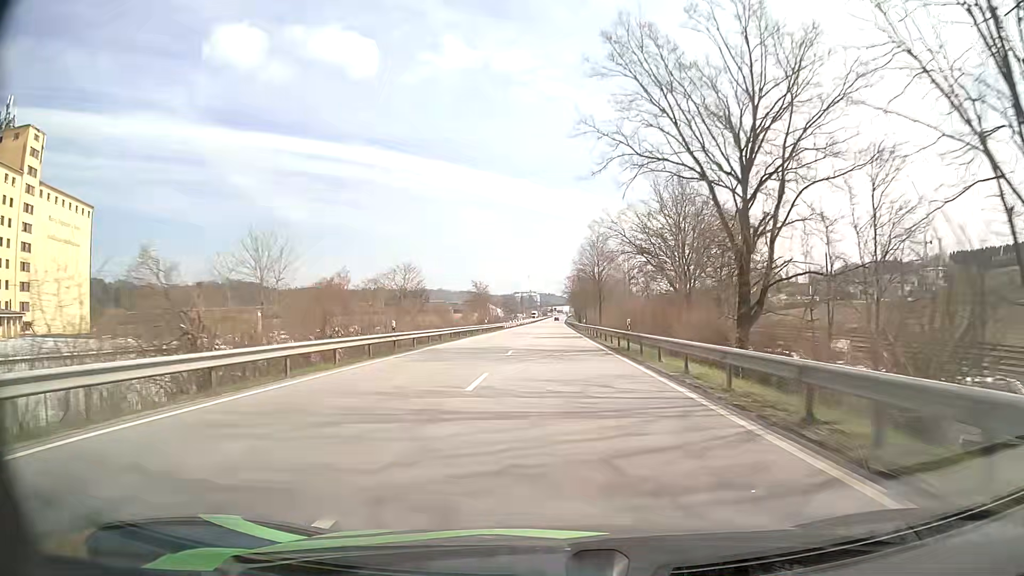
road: primary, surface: asphalt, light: Day
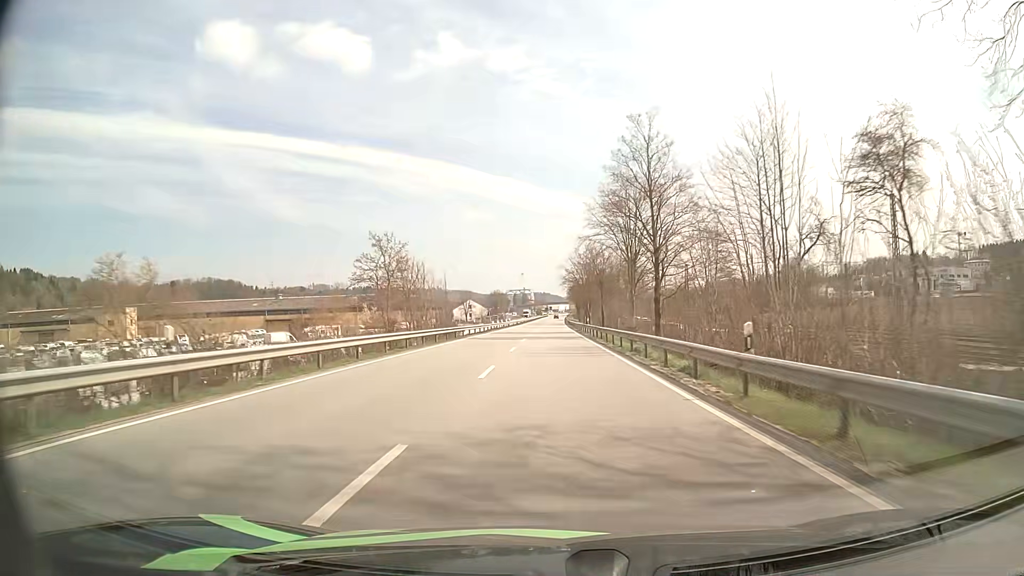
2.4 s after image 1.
(+0.4, +57.4) m; +1°
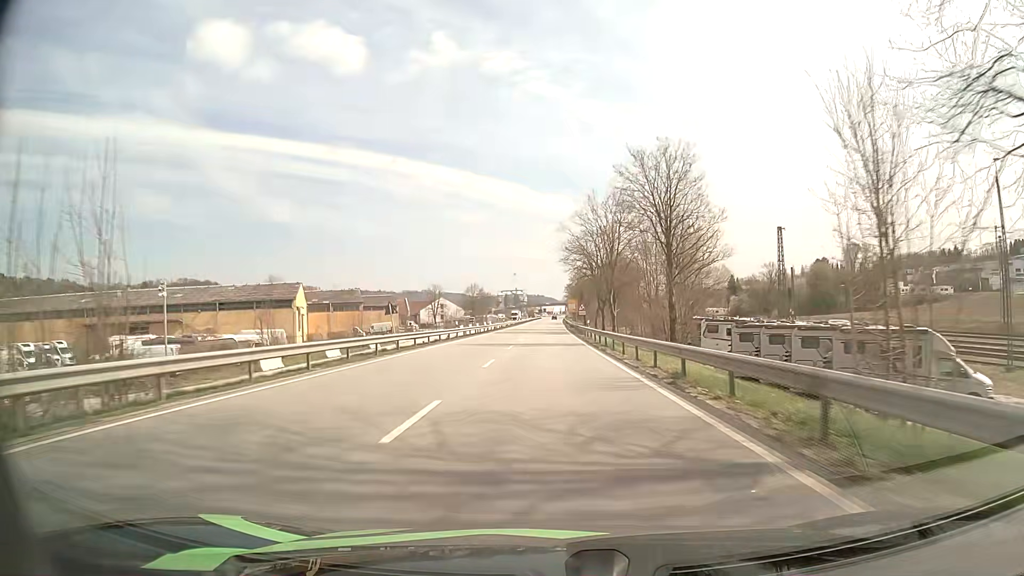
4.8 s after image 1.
(+0.2, +56.2) m; 0°
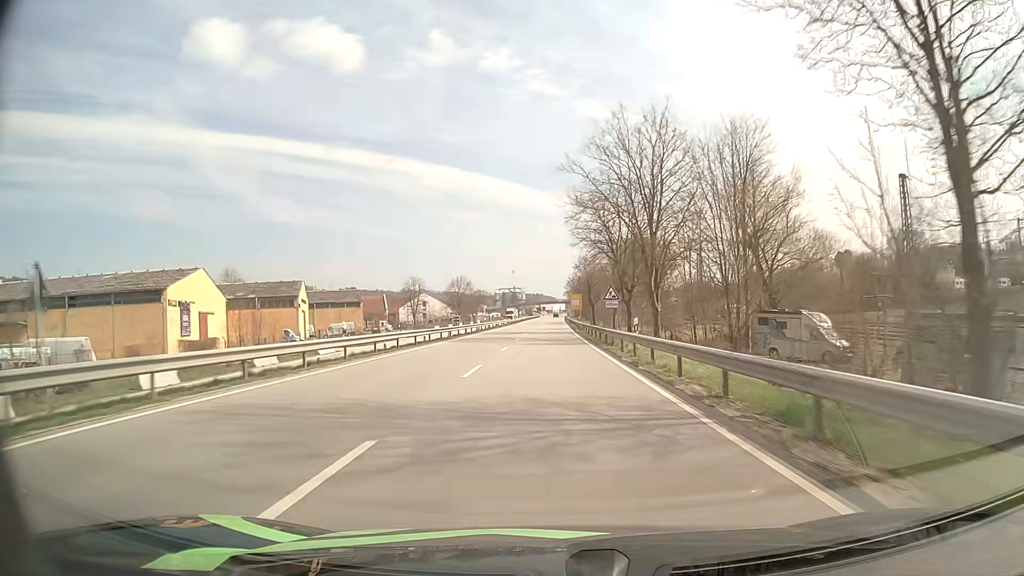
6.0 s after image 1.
(+0.1, +28.2) m; 0°
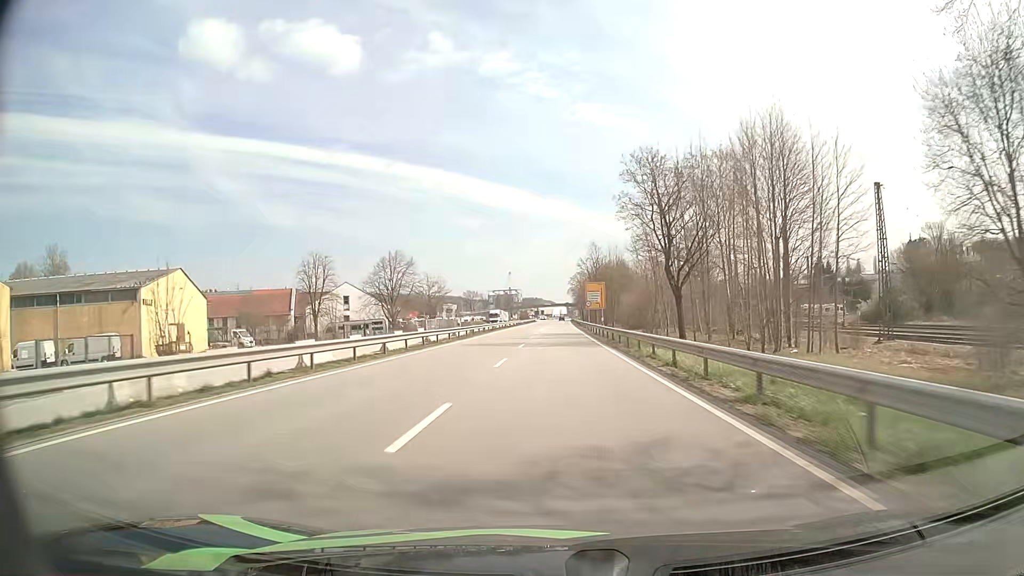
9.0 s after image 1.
(0.0, +68.9) m; 0°
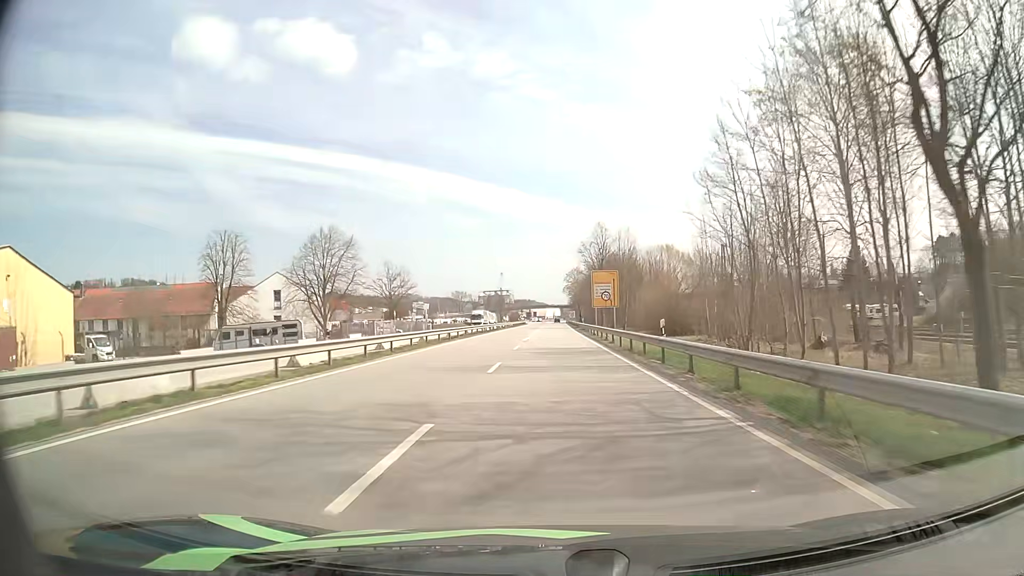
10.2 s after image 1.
(+0.1, +26.4) m; 0°
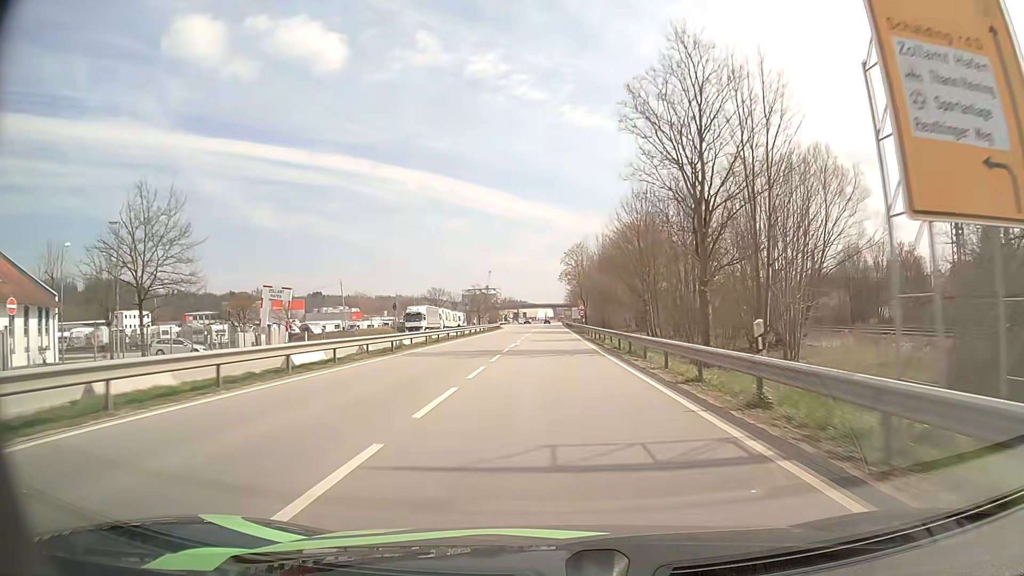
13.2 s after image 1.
(+0.6, +62.4) m; +1°
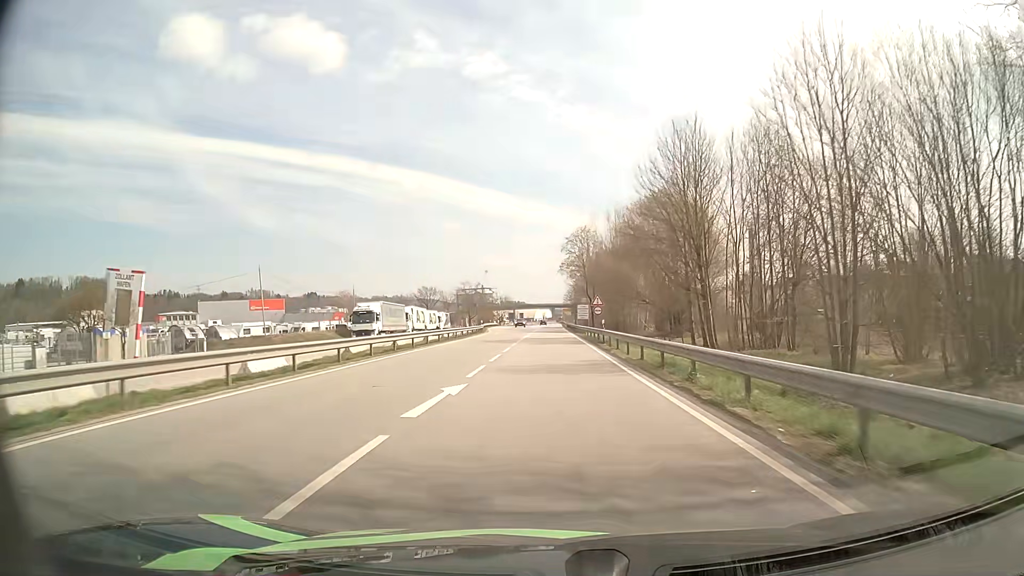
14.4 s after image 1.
(0.0, +23.6) m; 0°
(0, +10) (0, +20) (0, +30) (0, +40) (0, +50) (0, +60) (0, +70) (0, +80) (0, +90) (0, +100) m
